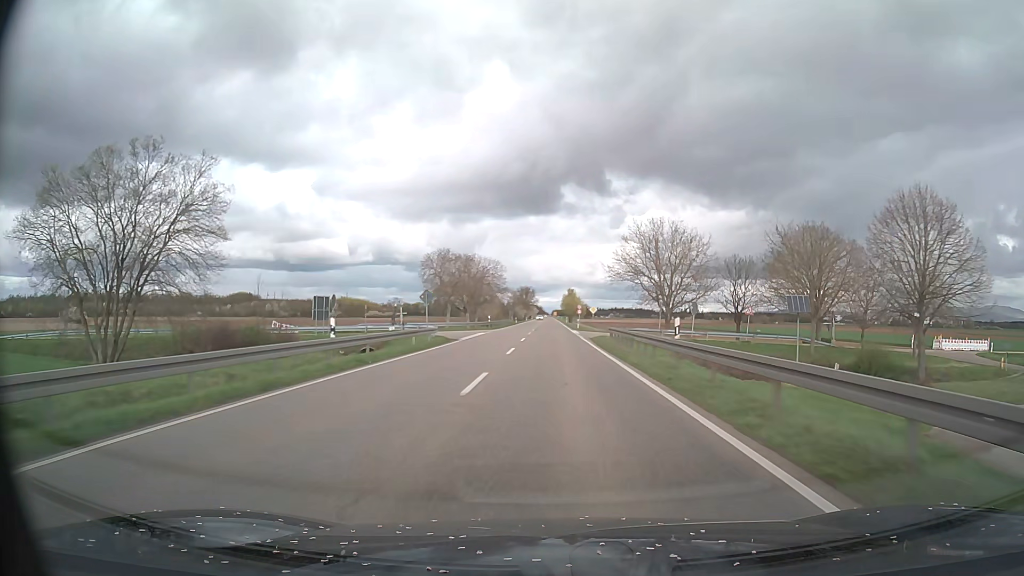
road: primary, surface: asphalt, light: Day
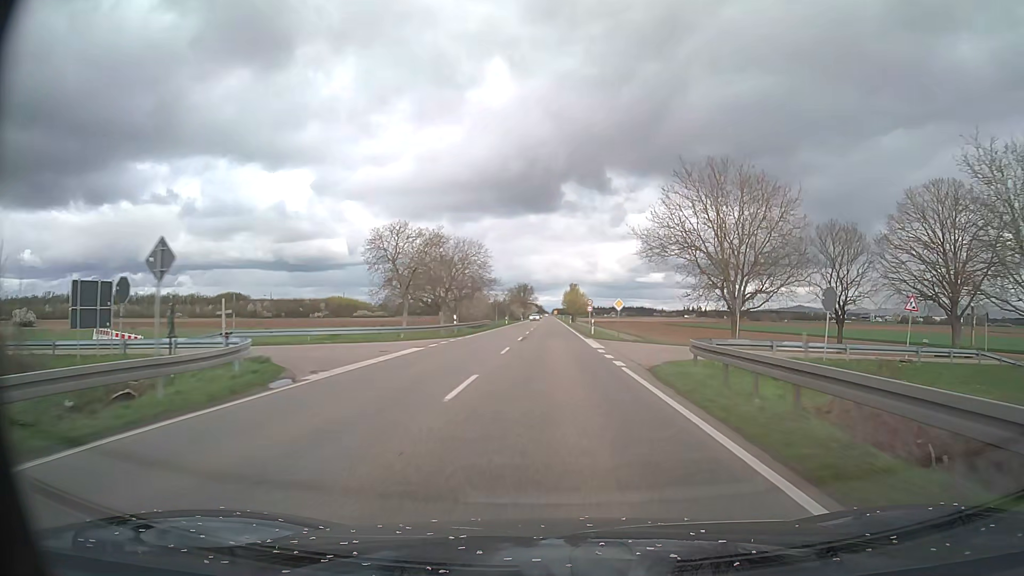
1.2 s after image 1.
(0.0, +25.0) m; 0°
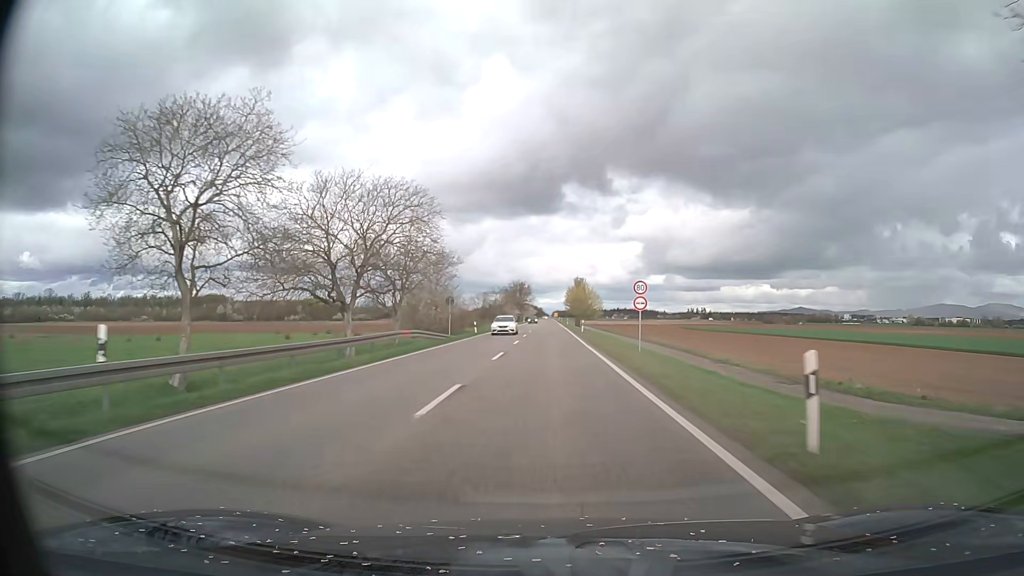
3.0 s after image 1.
(0.0, +37.5) m; 0°
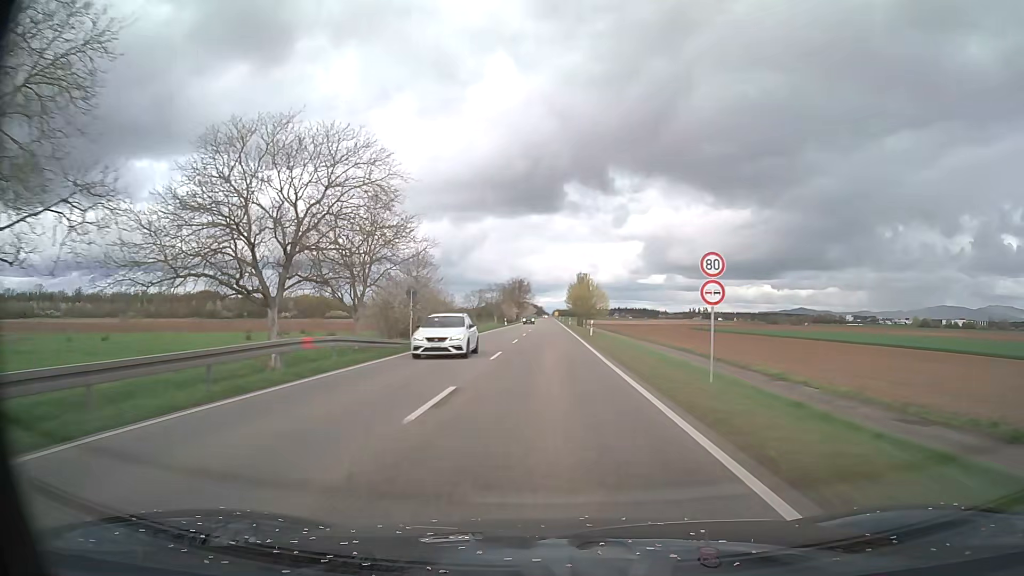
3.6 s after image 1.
(0.0, +12.5) m; 0°
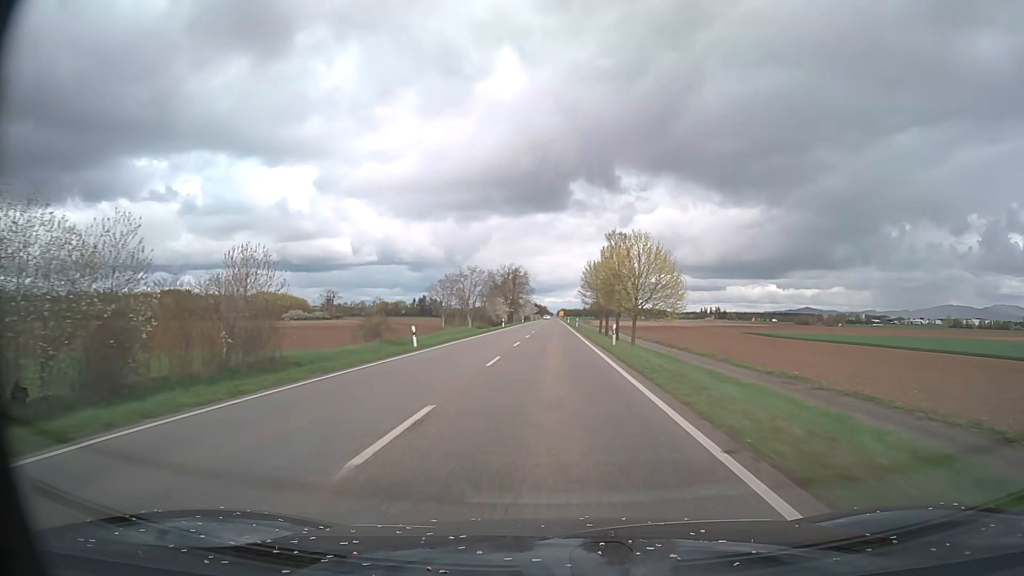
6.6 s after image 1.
(0.0, +62.6) m; 0°
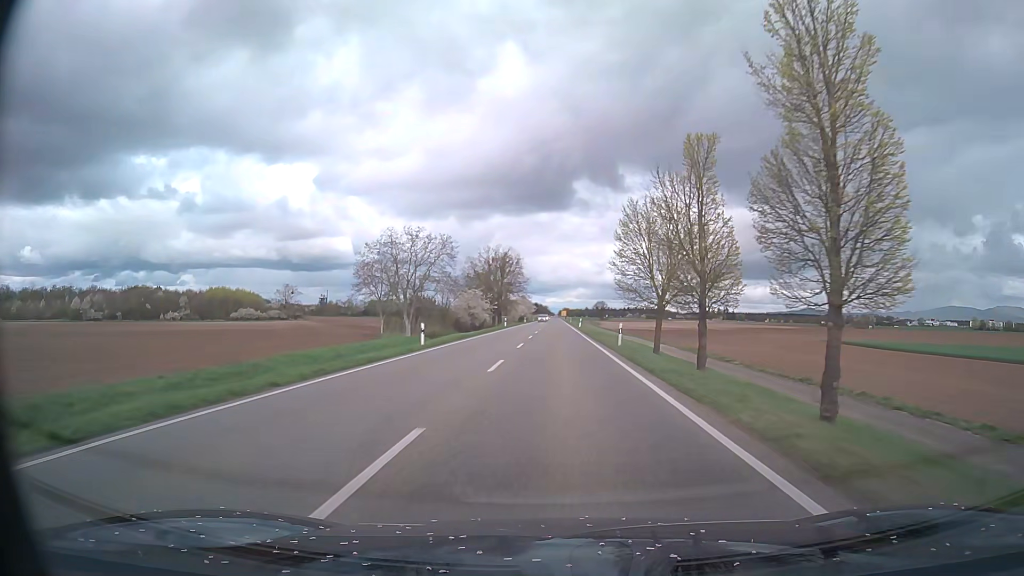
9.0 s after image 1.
(-0.1, +50.1) m; 0°
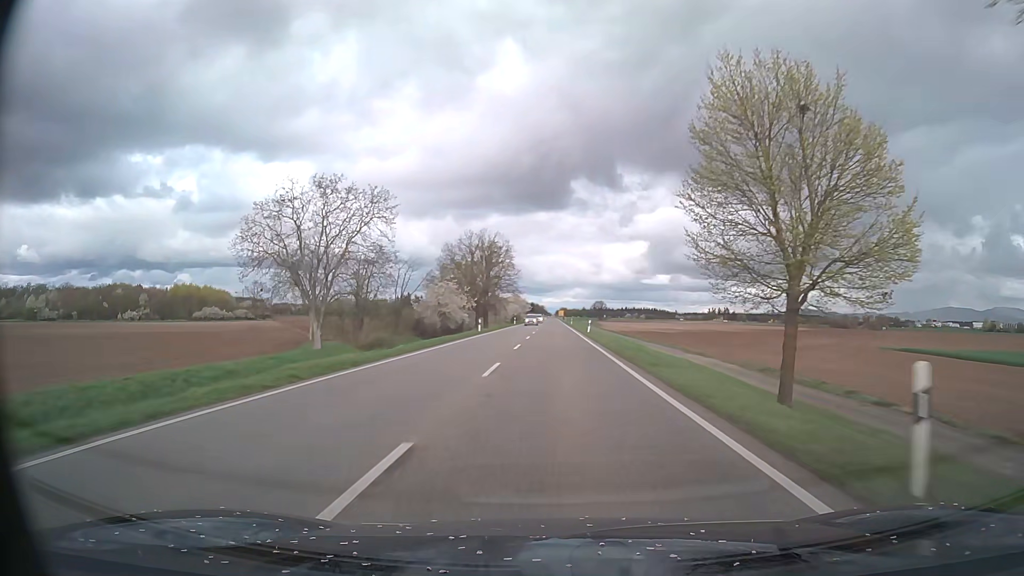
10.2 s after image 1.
(+0.1, +25.0) m; 0°
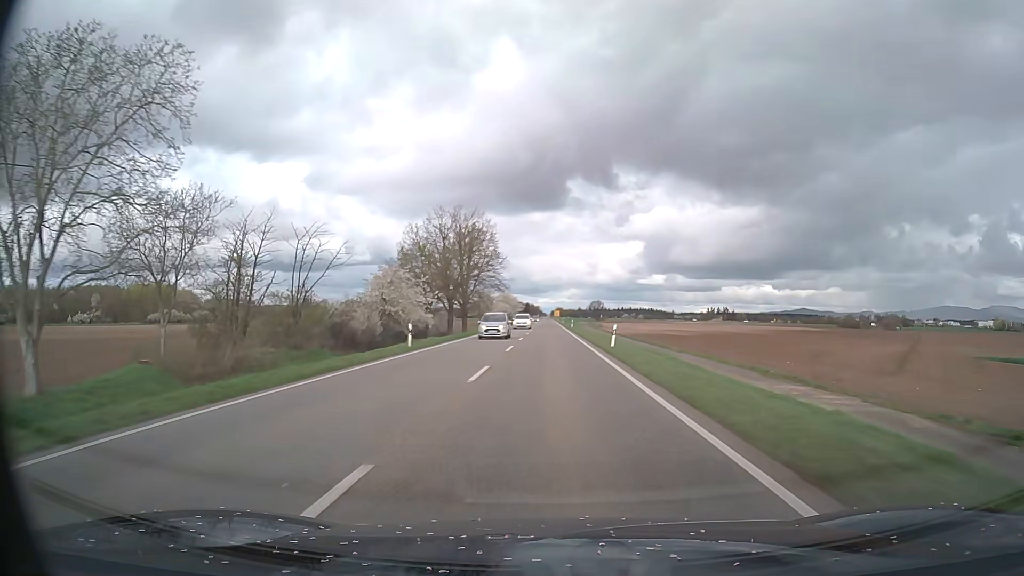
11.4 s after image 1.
(+0.1, +25.0) m; +1°
(0, +10) (0, +20) (0, +30) (0, +40) (0, +50) (-1, +60) (-1, +70) (-1, +80) (-1, +90) (-1, +100) m
